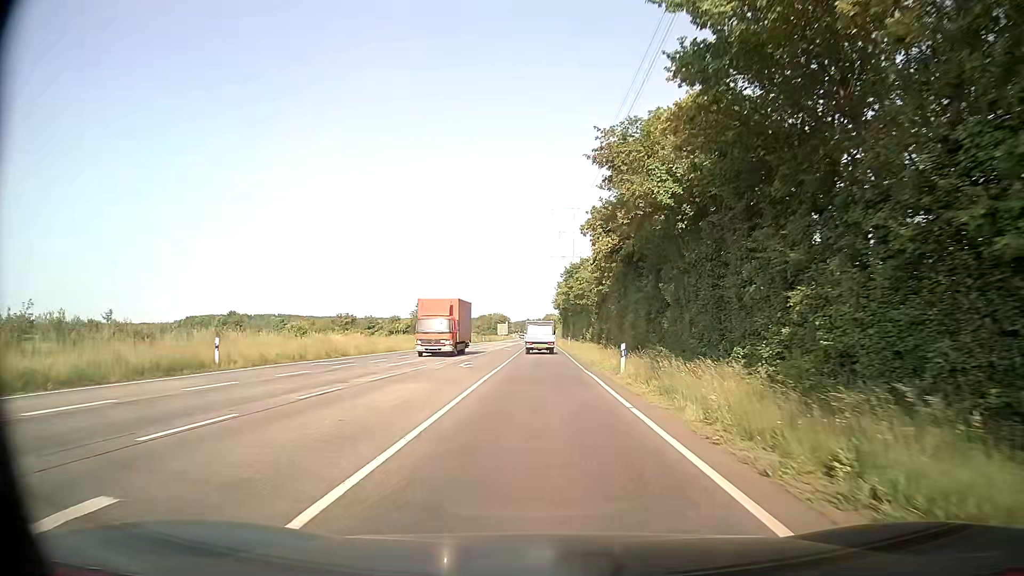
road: secondary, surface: asphalt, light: Day
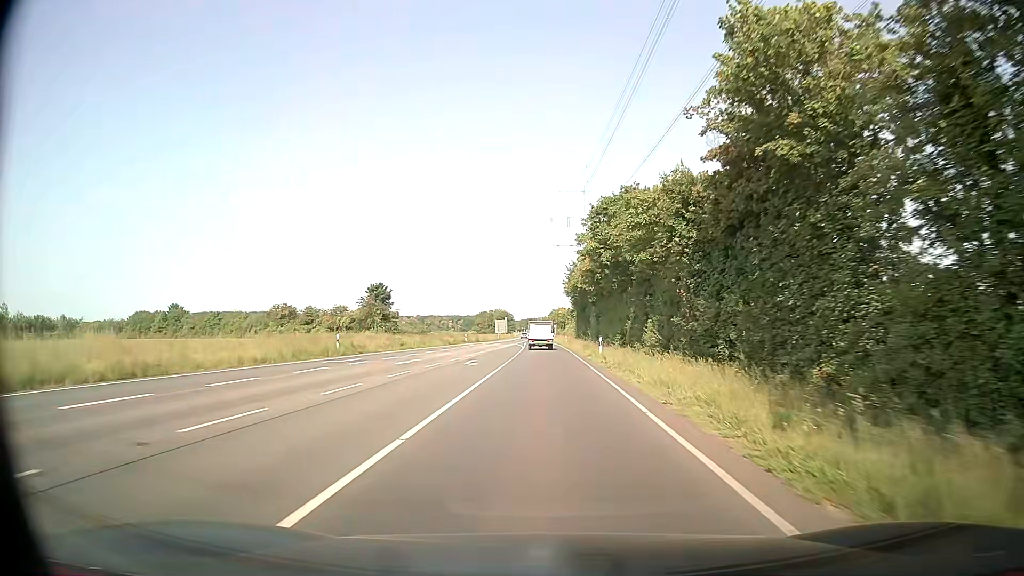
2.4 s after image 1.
(-0.3, +35.7) m; -1°
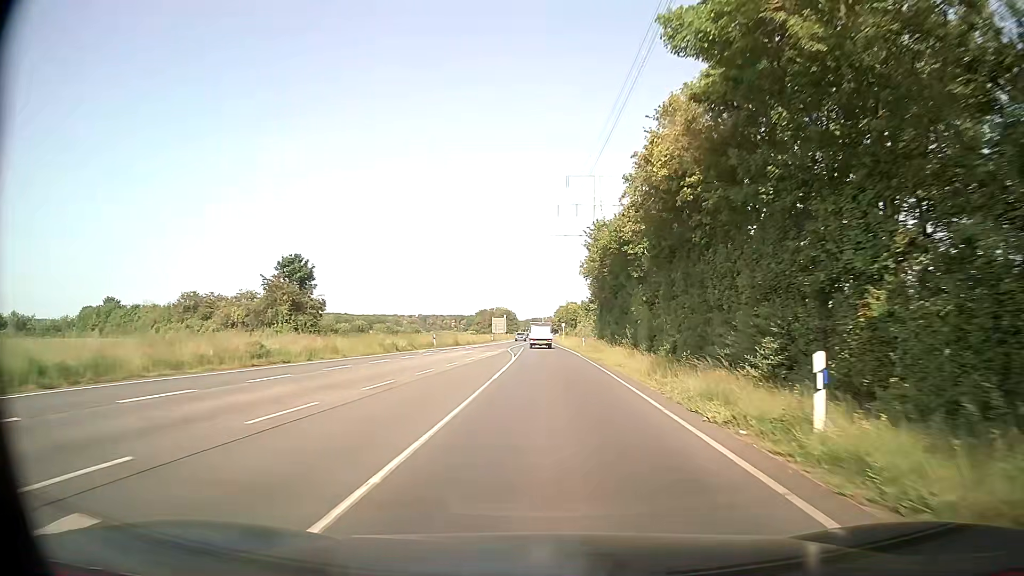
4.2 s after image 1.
(0.0, +29.1) m; 0°
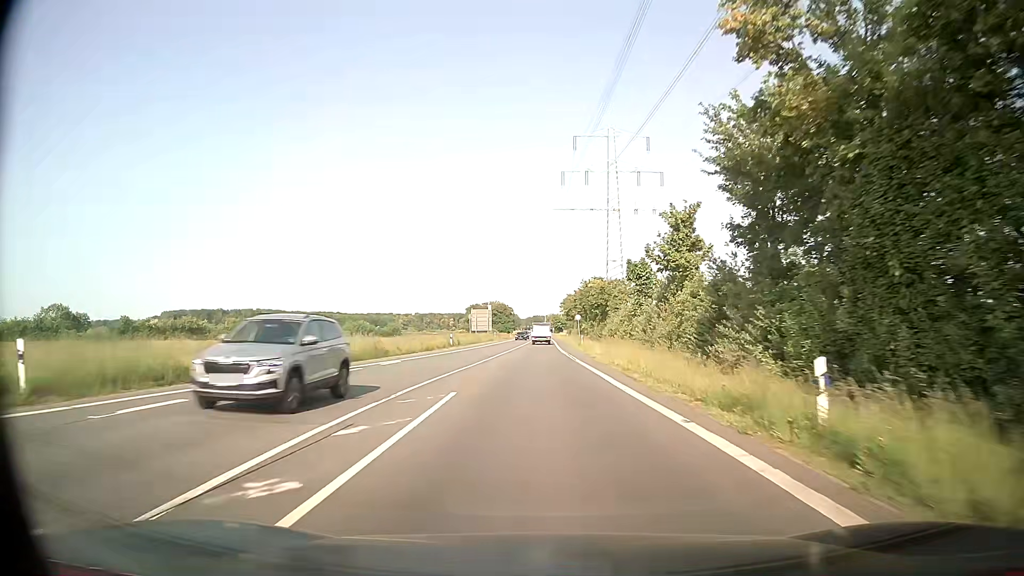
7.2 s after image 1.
(0.0, +50.6) m; 0°
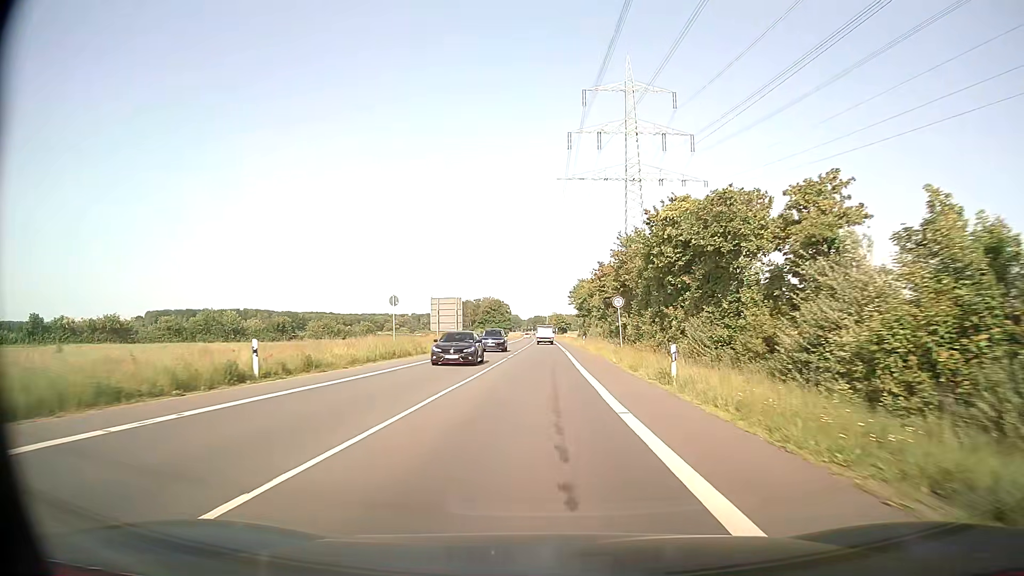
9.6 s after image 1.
(-0.4, +41.7) m; 0°
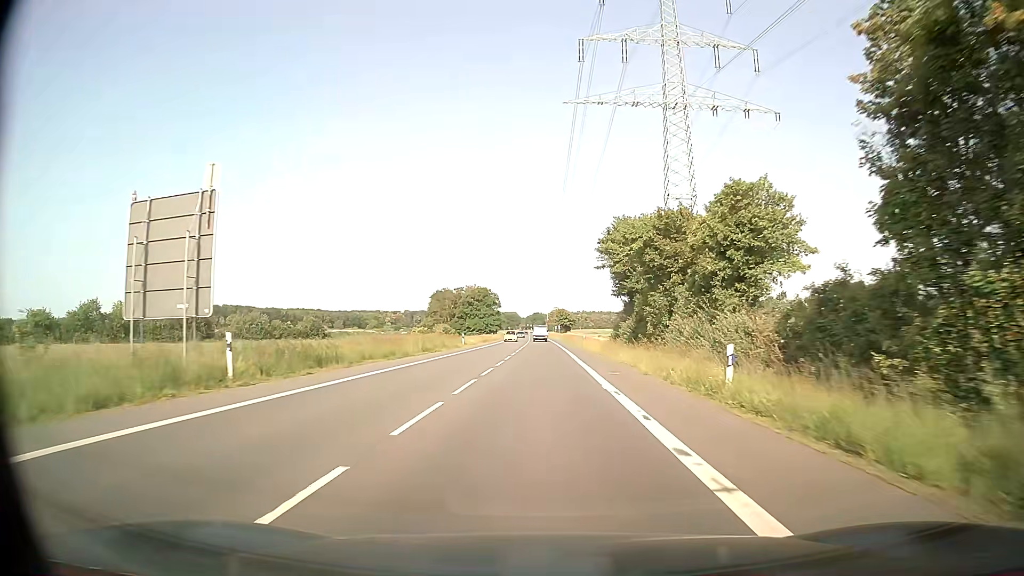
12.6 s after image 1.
(-0.1, +53.4) m; -1°
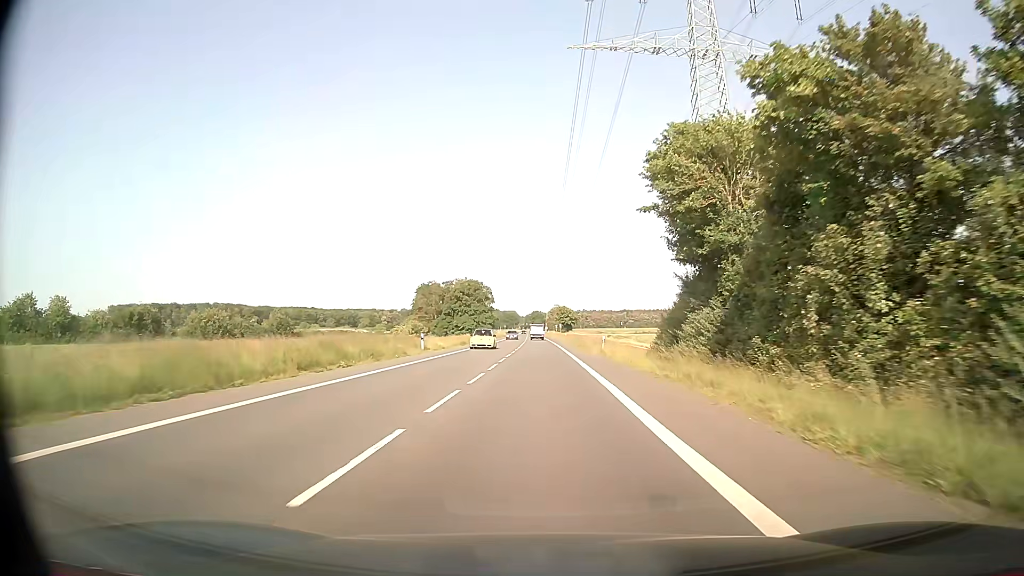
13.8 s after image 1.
(+0.1, +21.8) m; 0°
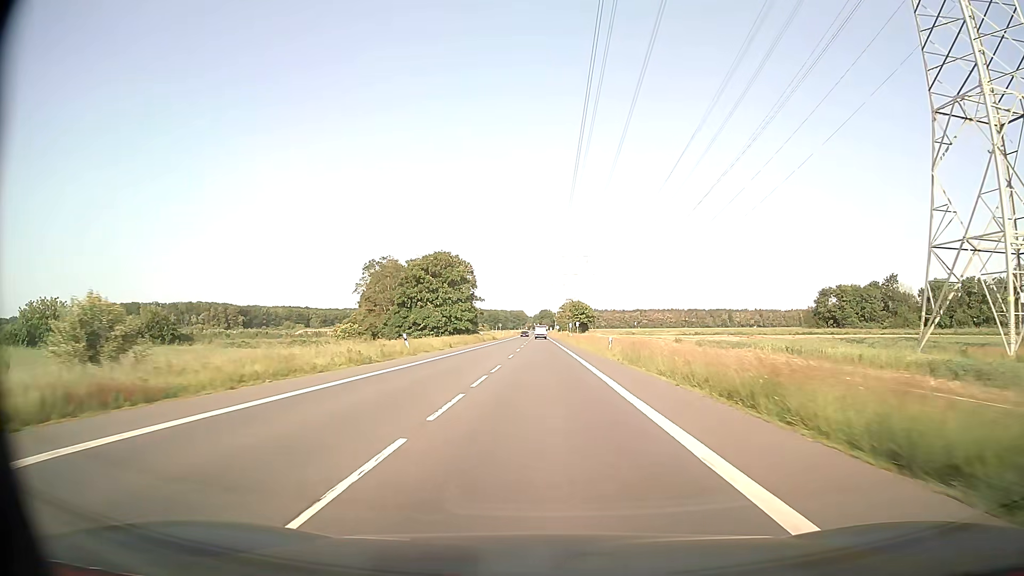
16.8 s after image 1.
(-0.2, +55.2) m; -1°
(0, +10) (0, +20) (0, +30) (0, +40) (0, +50) (0, +60) (0, +70) (0, +80) (0, +90) (0, +100) m
